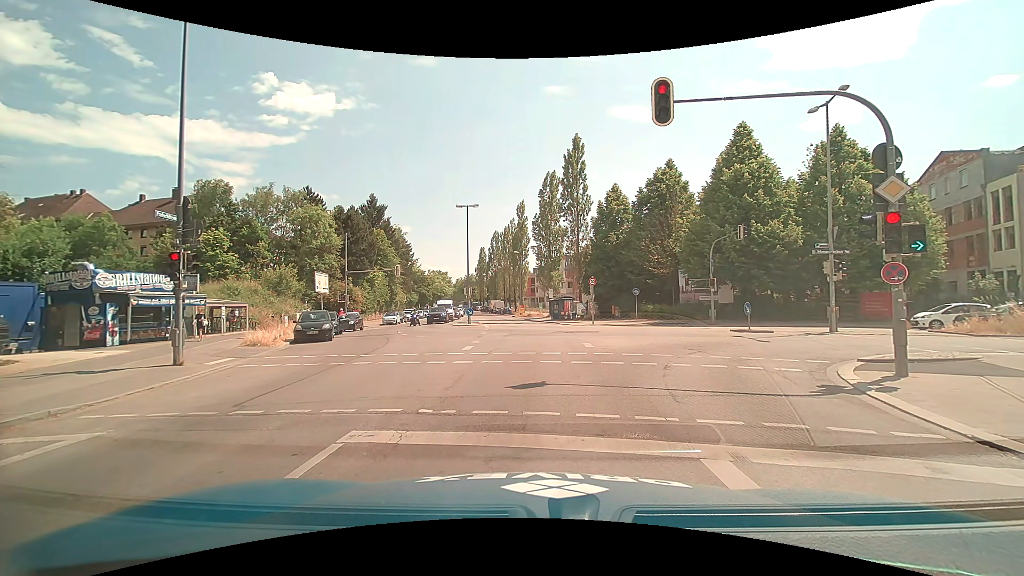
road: tertiary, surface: asphalt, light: Day
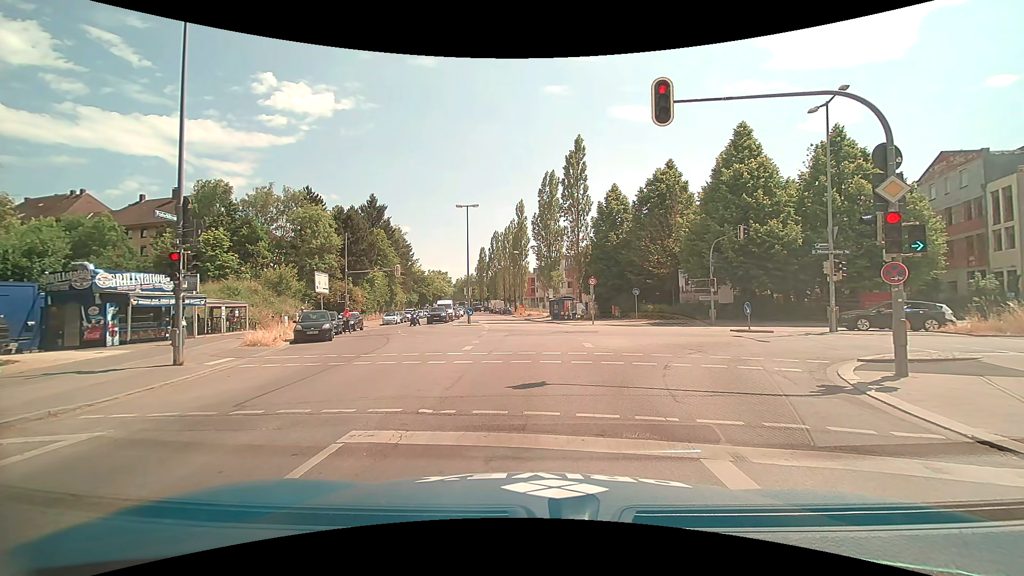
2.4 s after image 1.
(0.0, 0.0) m; 0°
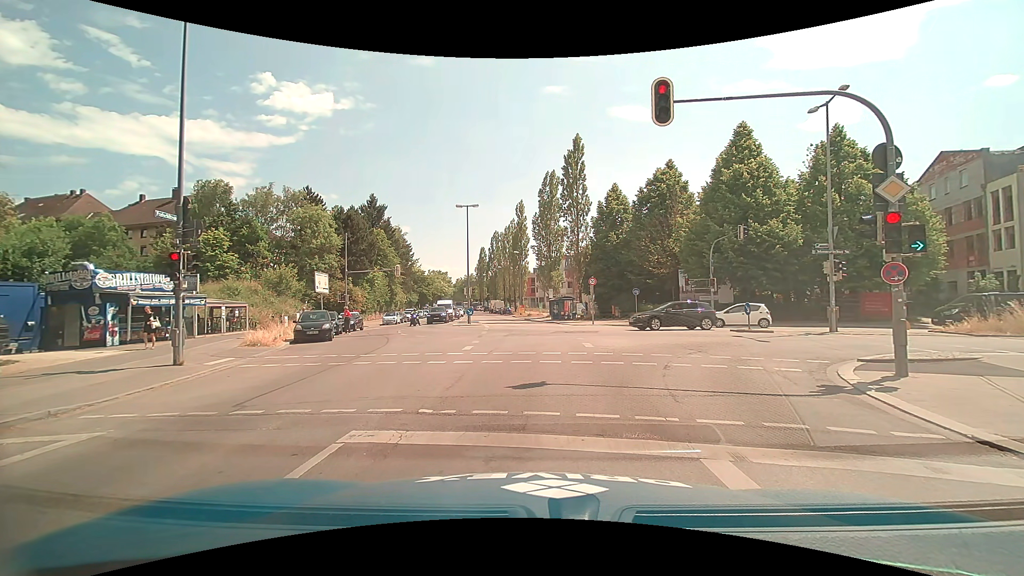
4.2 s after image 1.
(0.0, 0.0) m; 0°
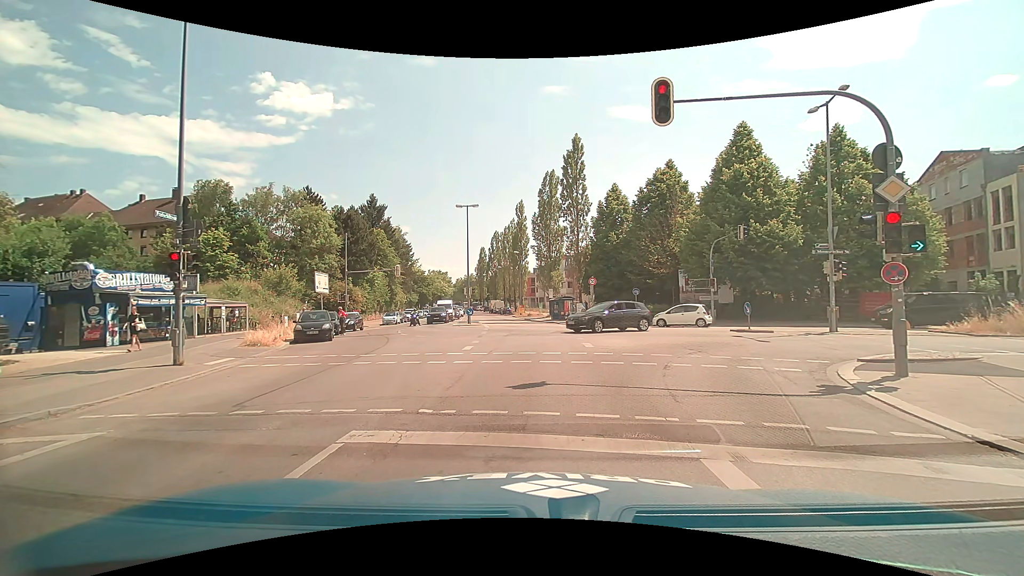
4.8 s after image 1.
(0.0, 0.0) m; 0°
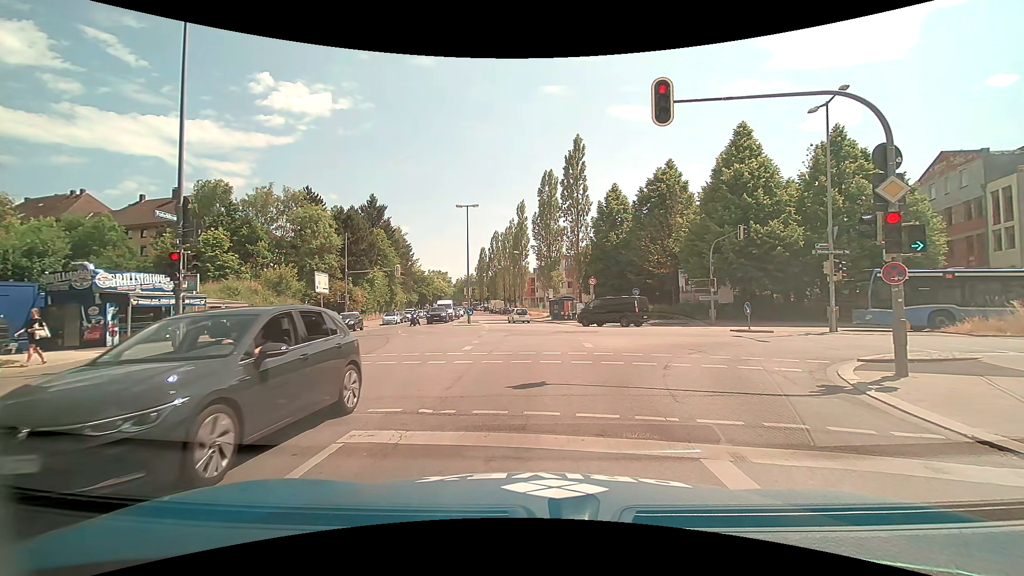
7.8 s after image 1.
(0.0, 0.0) m; 0°
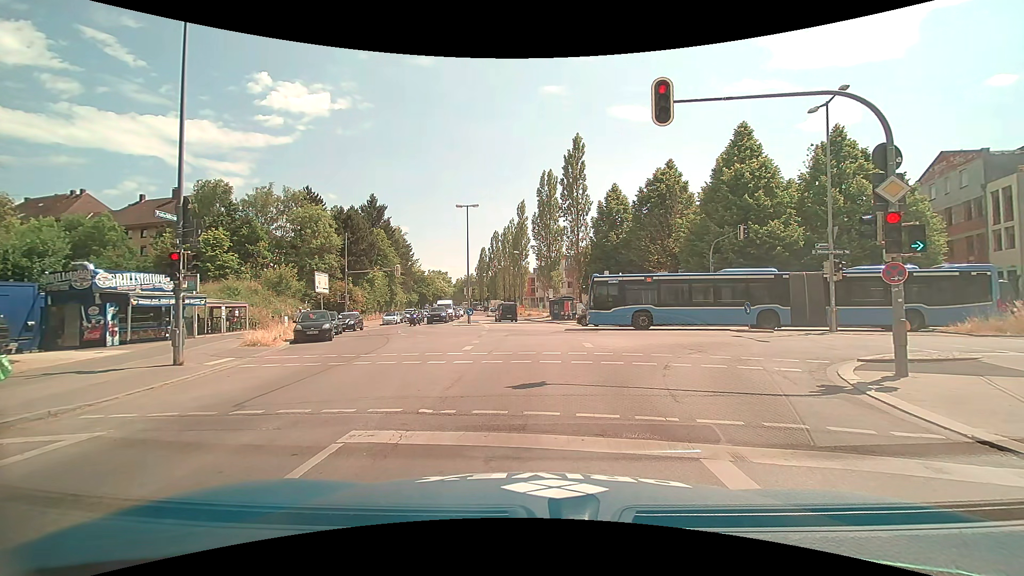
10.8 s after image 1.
(0.0, 0.0) m; 0°
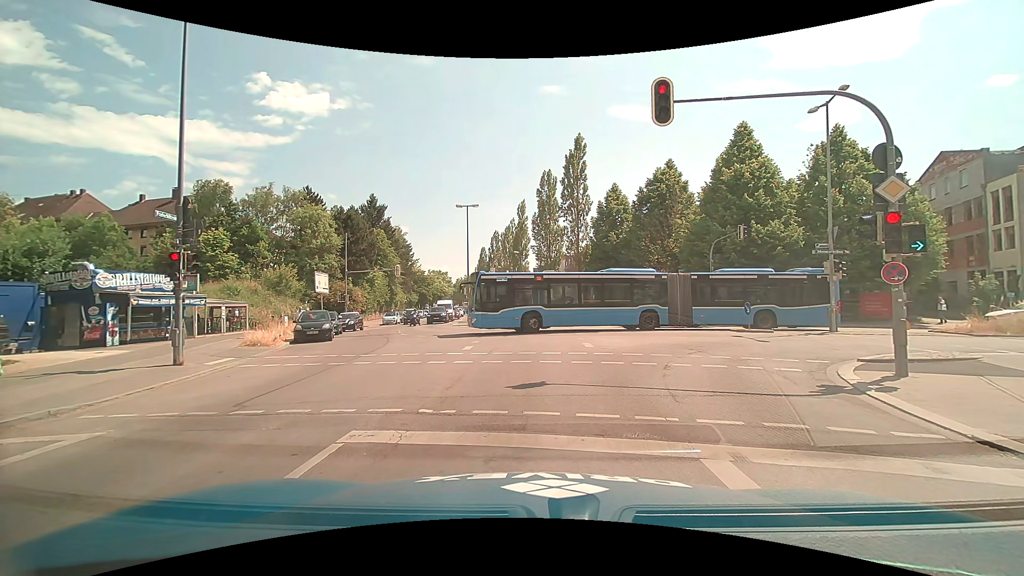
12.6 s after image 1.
(0.0, 0.0) m; 0°
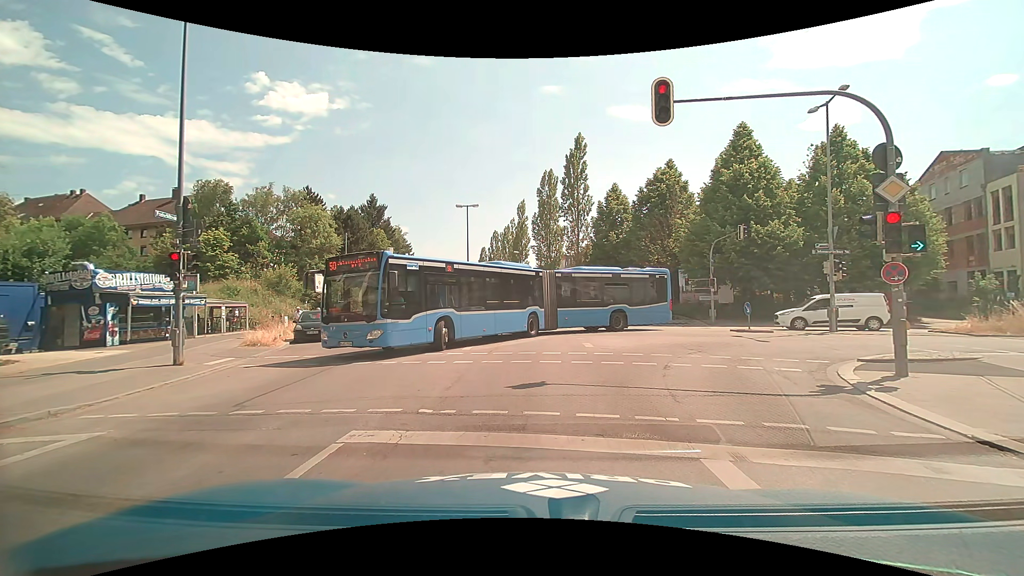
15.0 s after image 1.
(0.0, 0.0) m; 0°
(0, +10) (-1, +20) (-2, +30) (-3, +40) (-5, +50) (-7, +59) (-10, +69) (-12, +79) (-14, +89) (-16, +99) m
